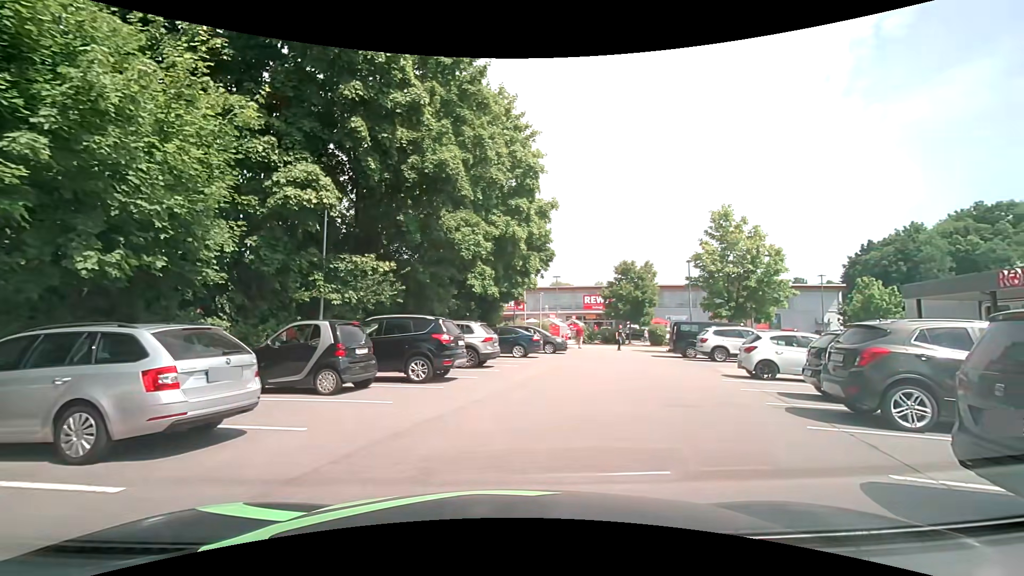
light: Day
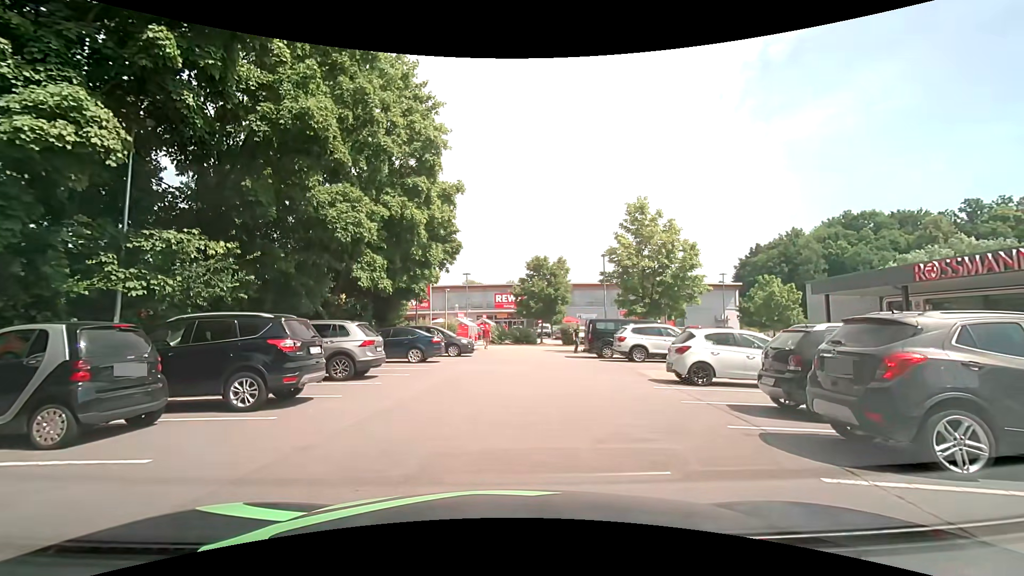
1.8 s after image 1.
(+0.4, +3.3) m; +10°
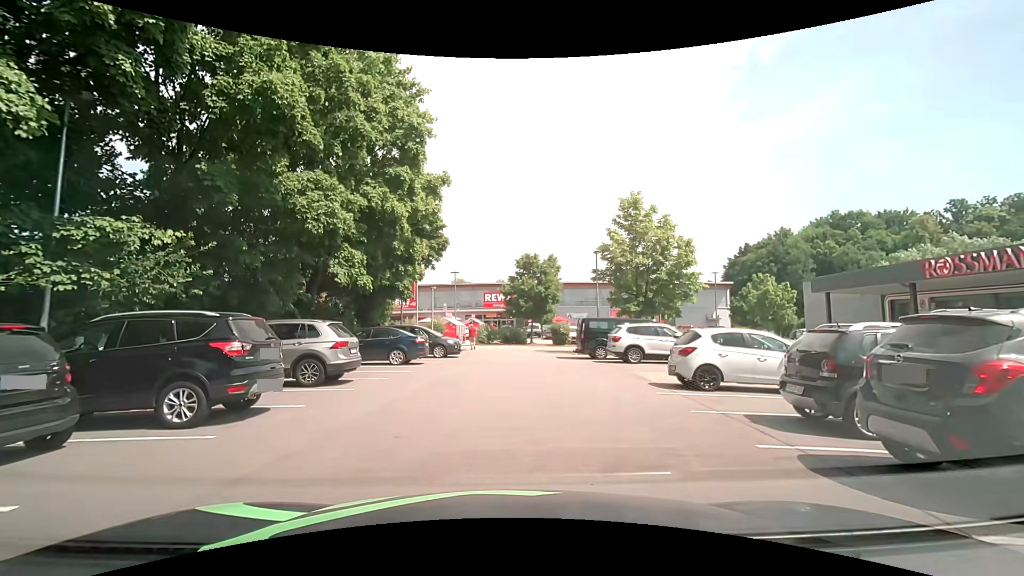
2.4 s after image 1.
(0.0, +1.3) m; +3°
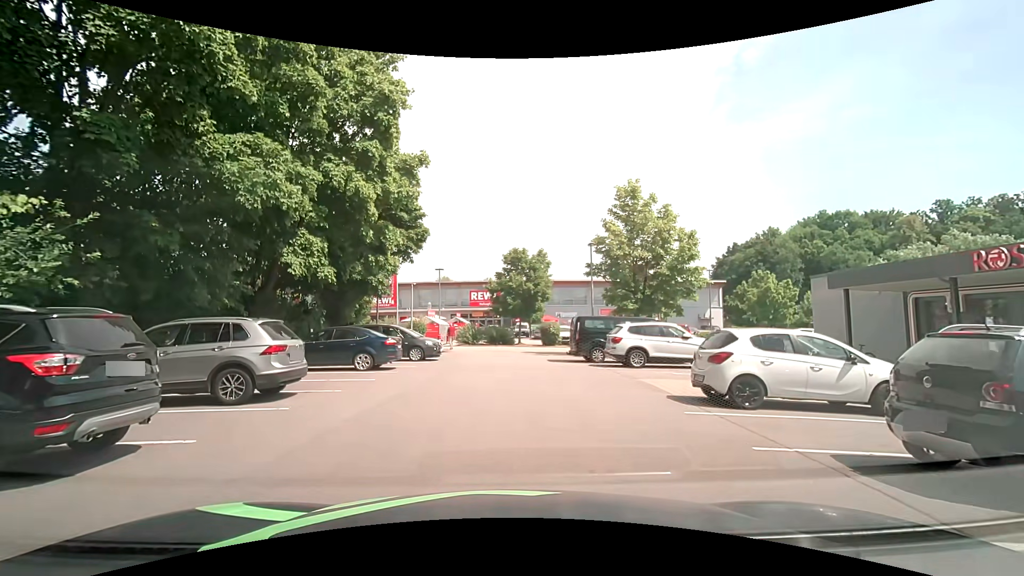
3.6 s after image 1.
(-0.1, +2.7) m; 0°
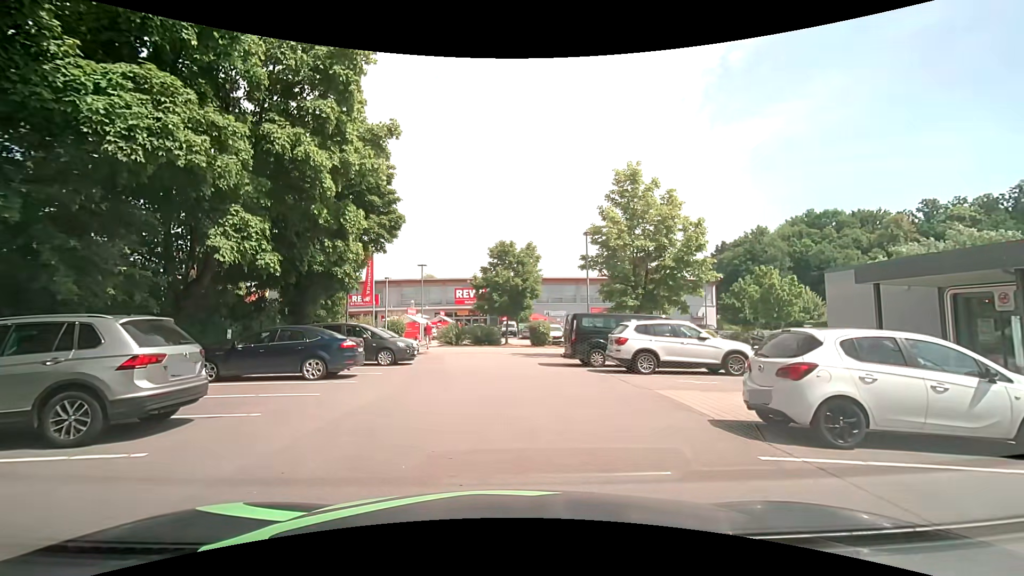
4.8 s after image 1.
(0.0, +3.0) m; +2°
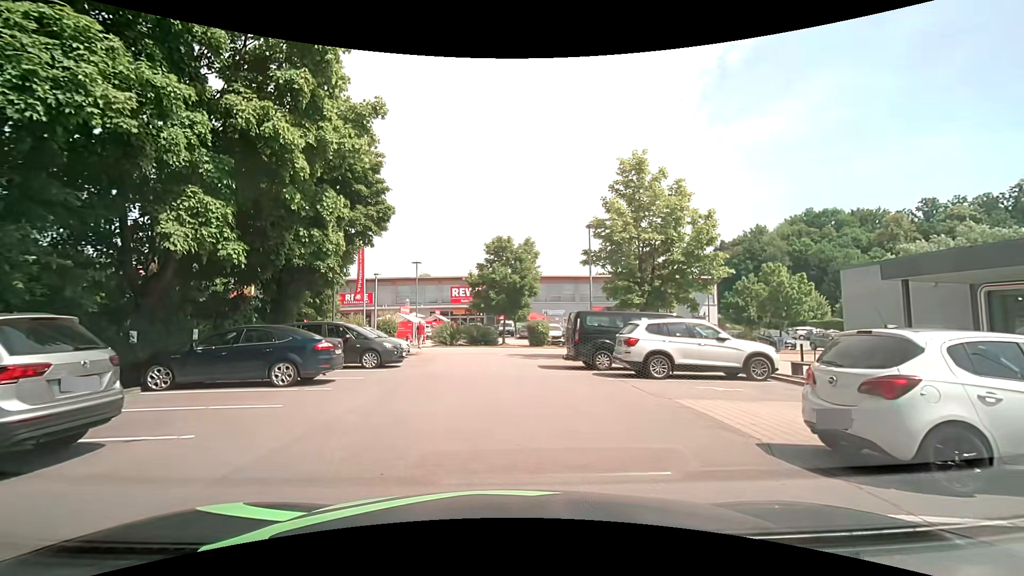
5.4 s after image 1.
(0.0, +1.6) m; 0°
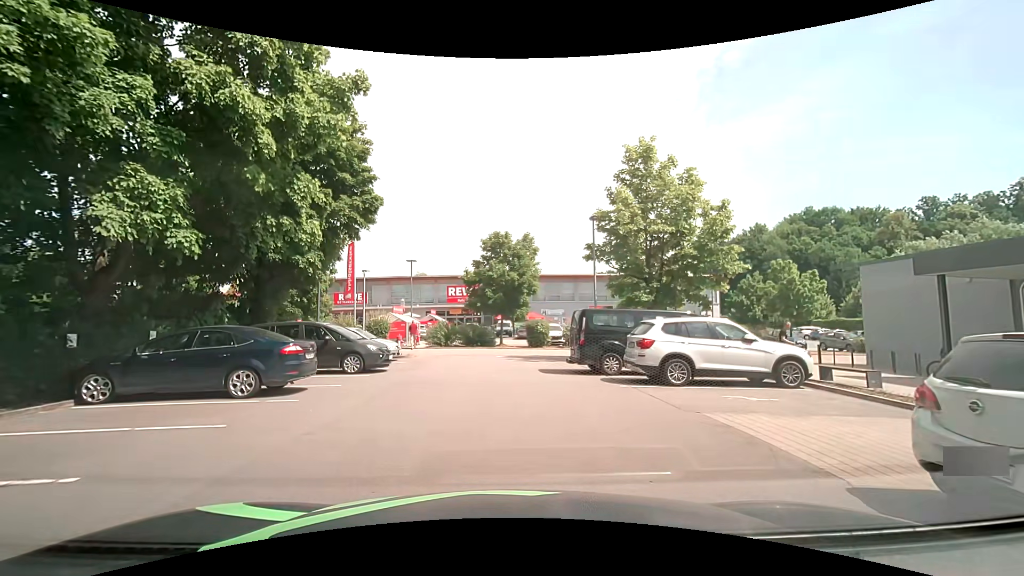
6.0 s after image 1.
(0.0, +1.7) m; +1°
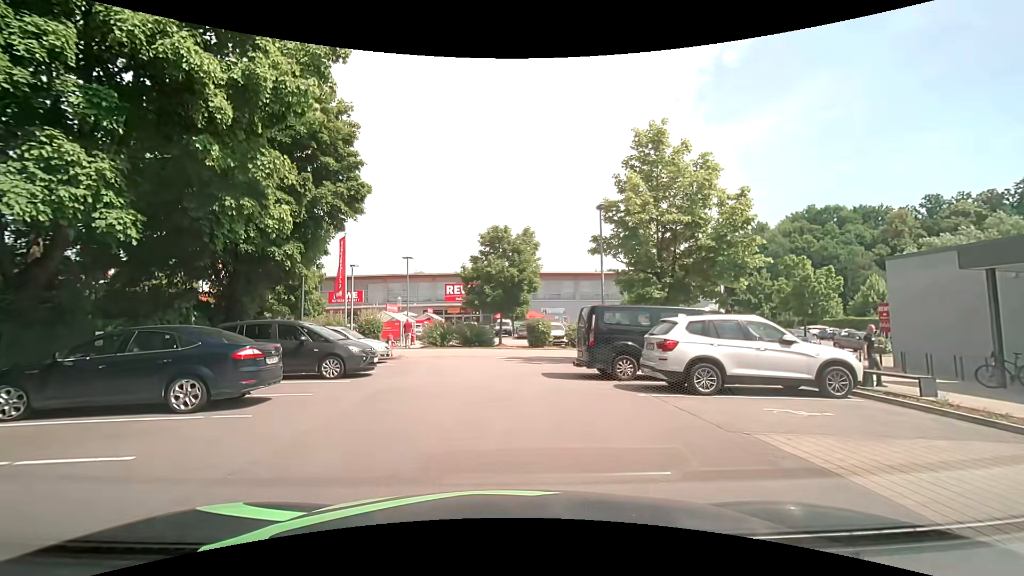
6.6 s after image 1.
(0.0, +1.8) m; -1°
